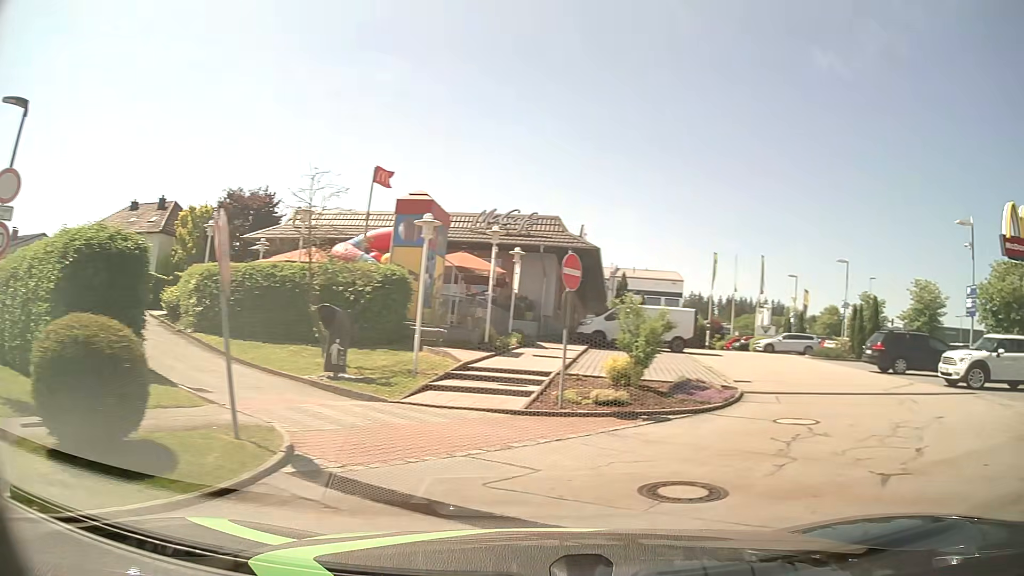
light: Day
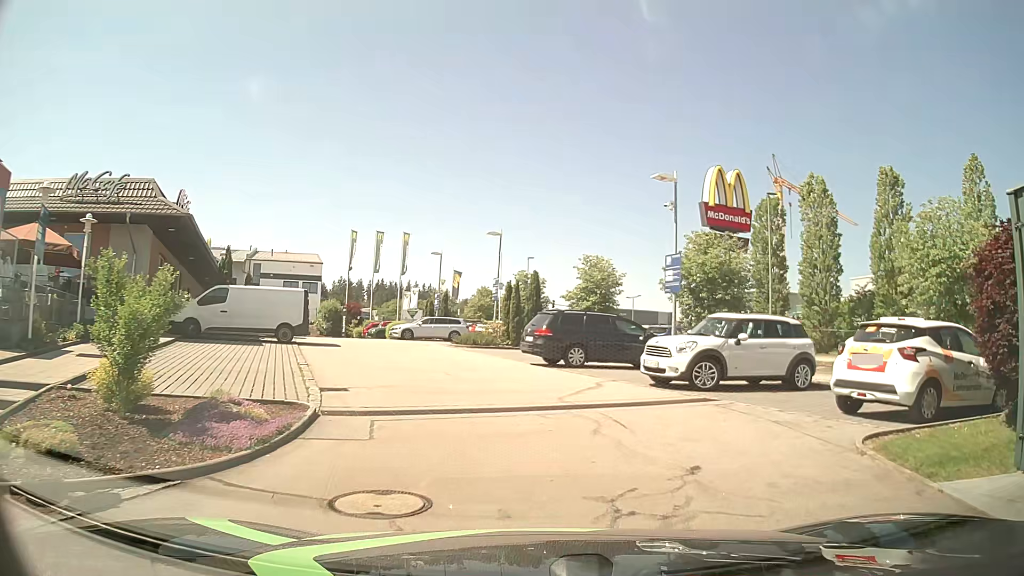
(+1.9, +5.5) m; +32°
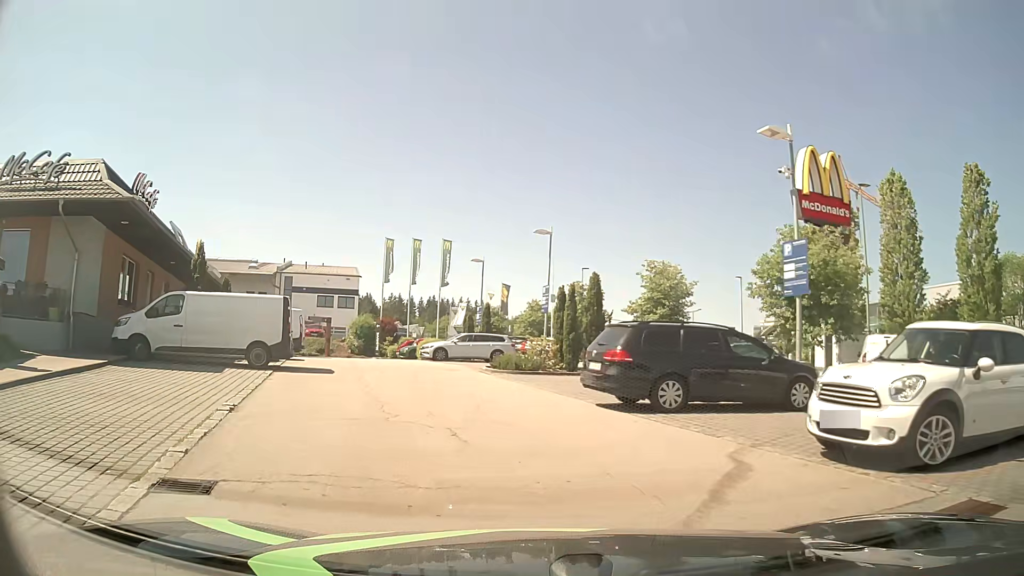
(-0.2, +6.6) m; -5°
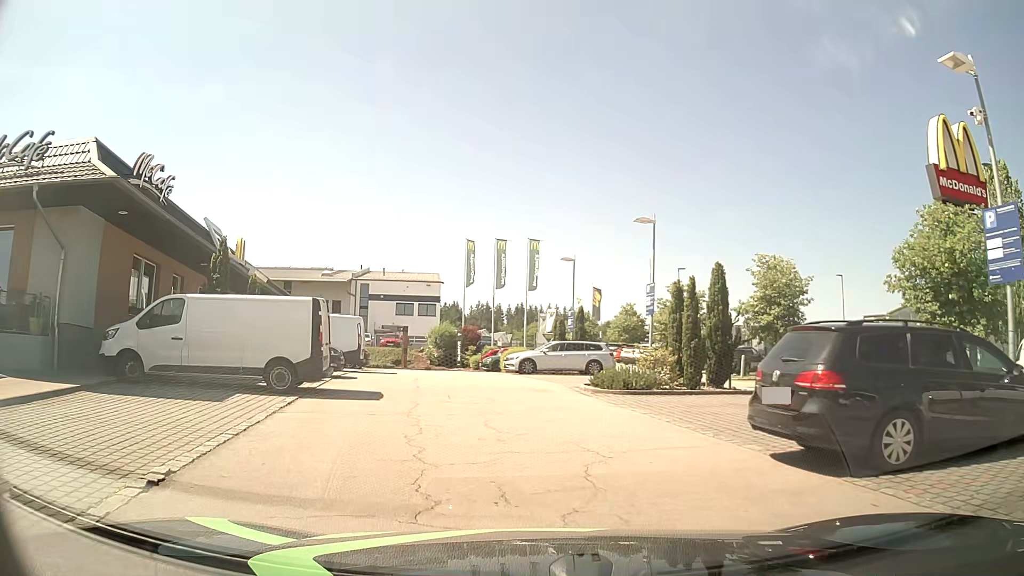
(-0.4, +4.6) m; -8°
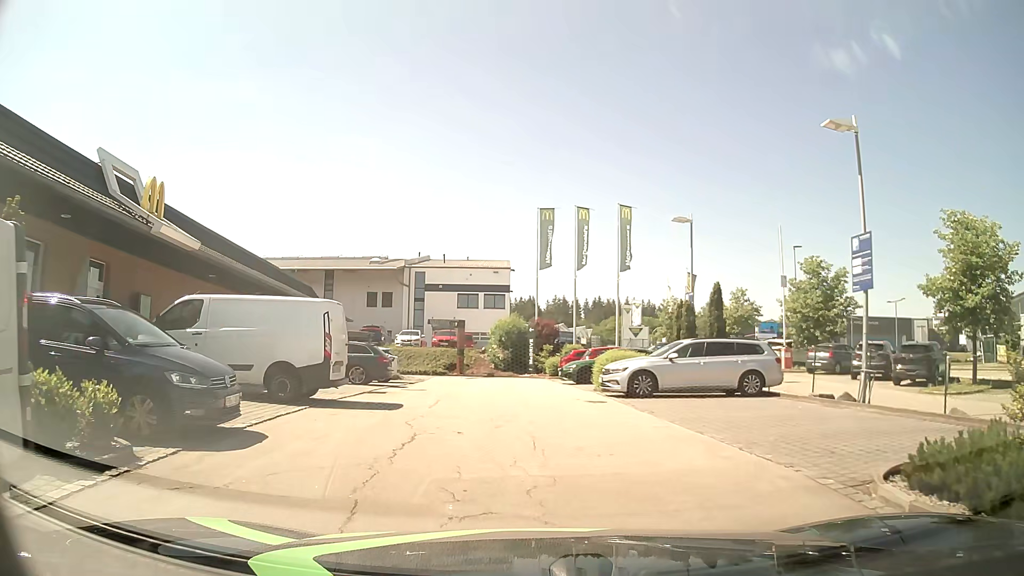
(-0.9, +11.7) m; -6°
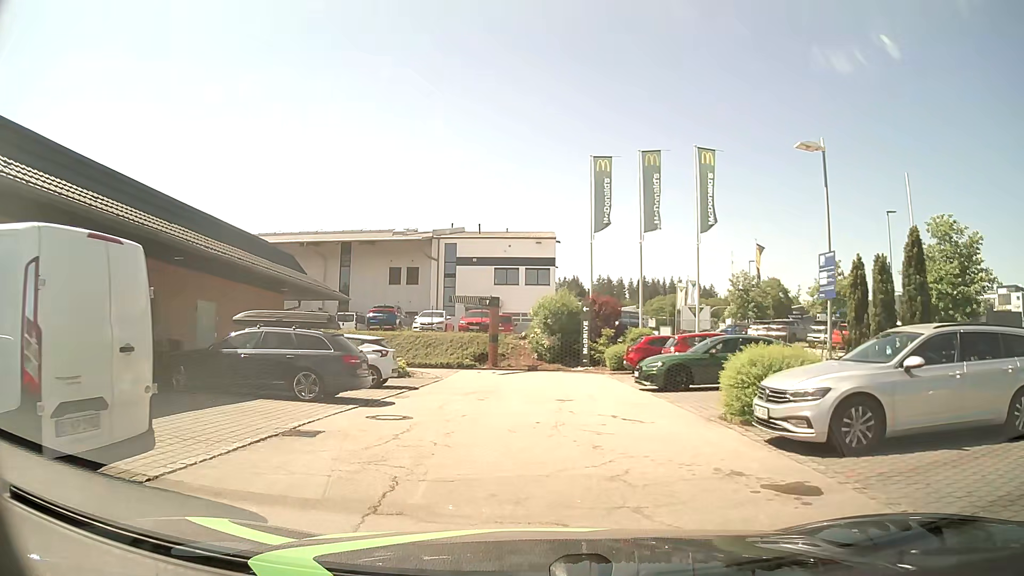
(-0.5, +9.1) m; -4°
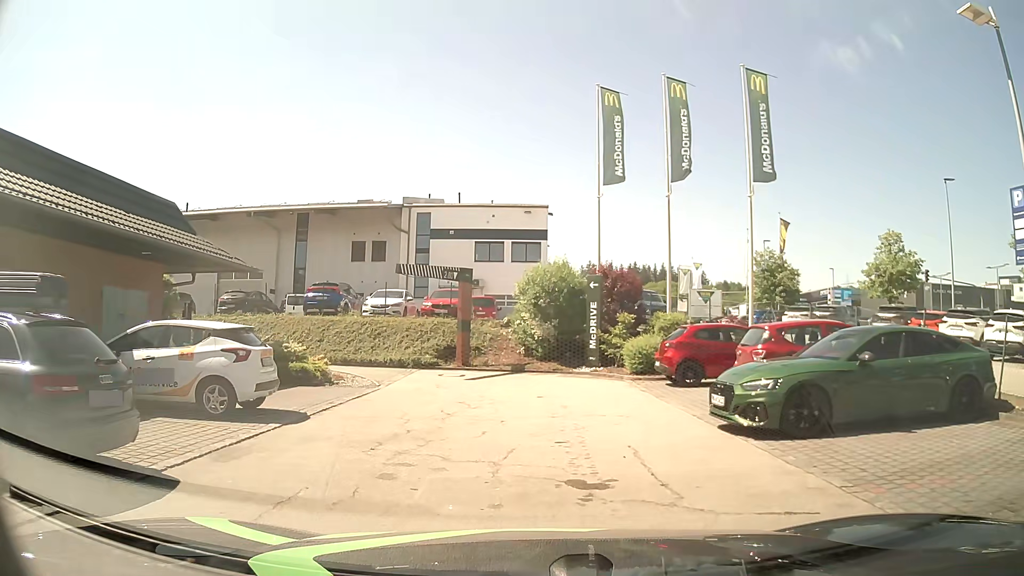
(0.0, +8.6) m; 0°
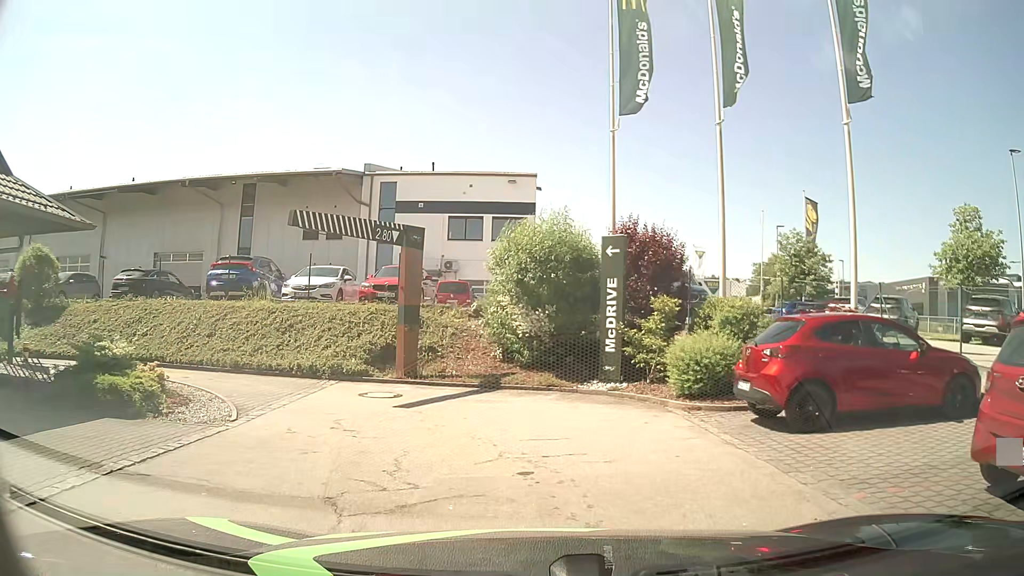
(0.0, +7.8) m; +2°
